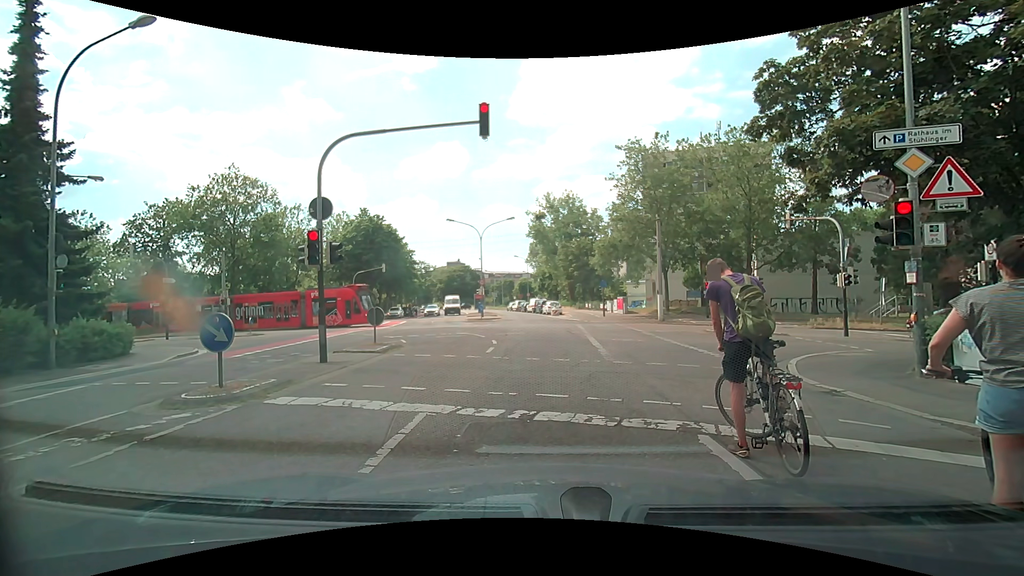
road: residential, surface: asphalt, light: Day
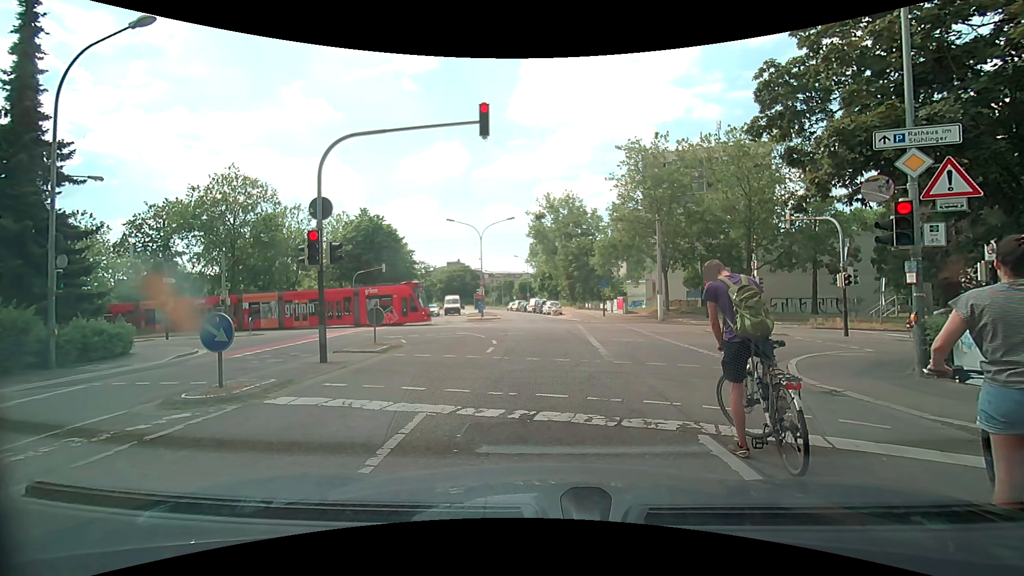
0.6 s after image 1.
(0.0, 0.0) m; 0°
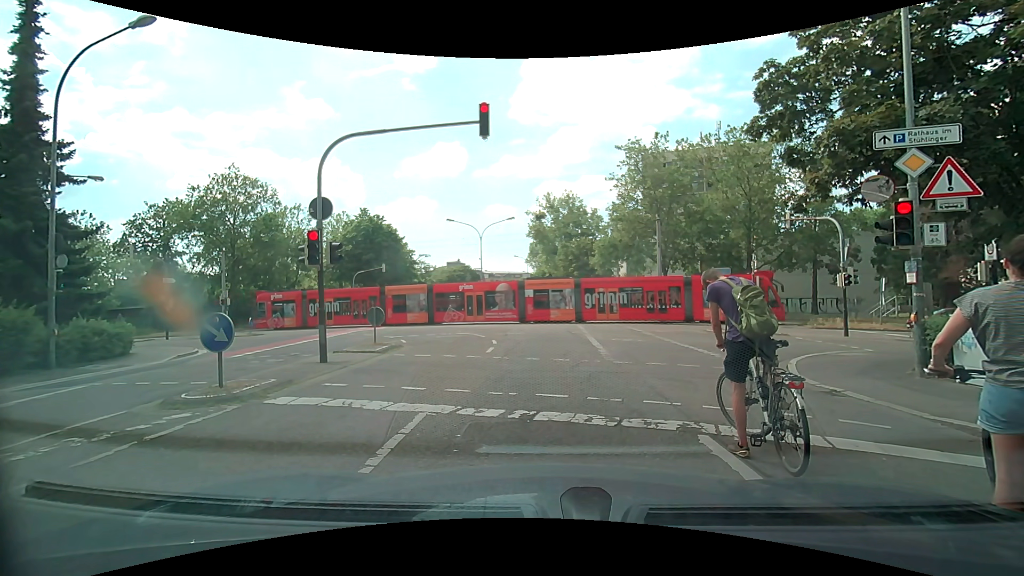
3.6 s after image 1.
(0.0, 0.0) m; 0°
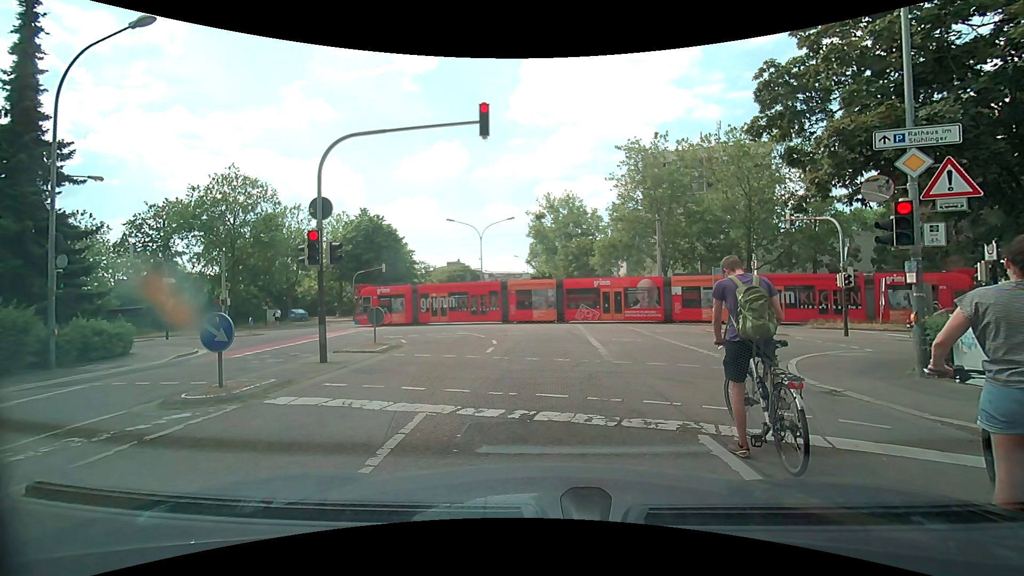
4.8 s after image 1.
(0.0, 0.0) m; 0°
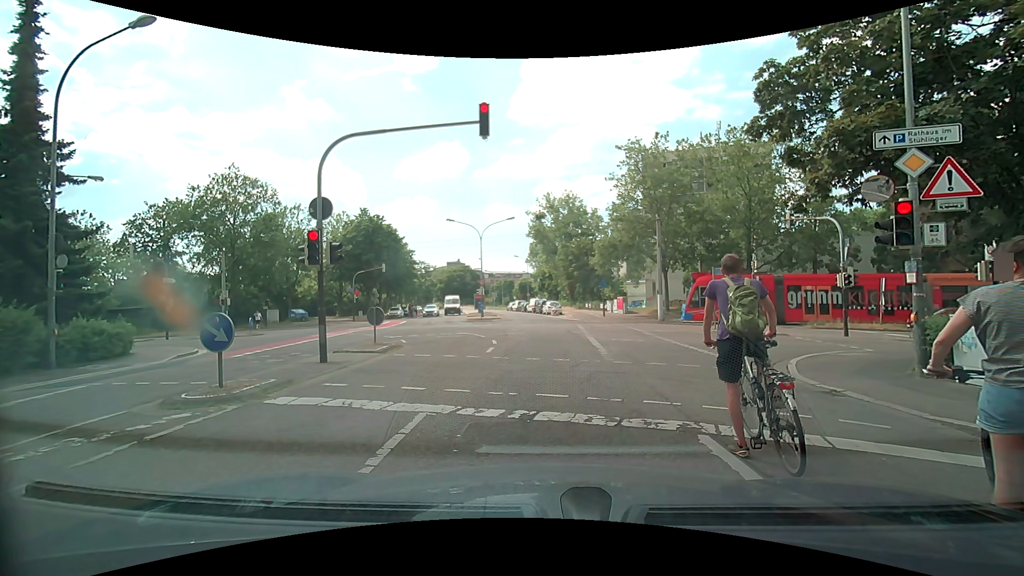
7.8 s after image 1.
(0.0, 0.0) m; 0°
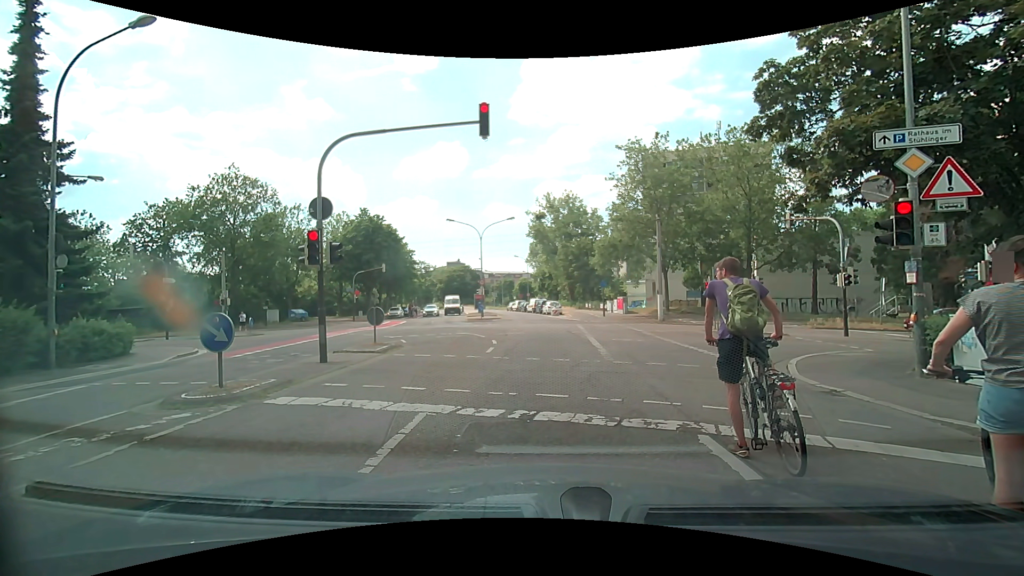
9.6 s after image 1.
(0.0, 0.0) m; 0°
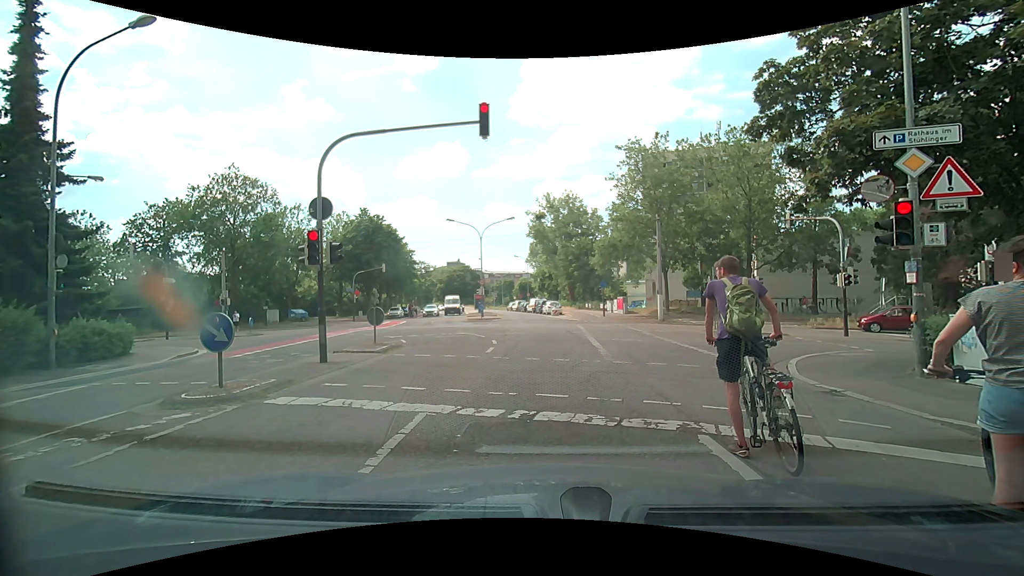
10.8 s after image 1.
(0.0, 0.0) m; 0°
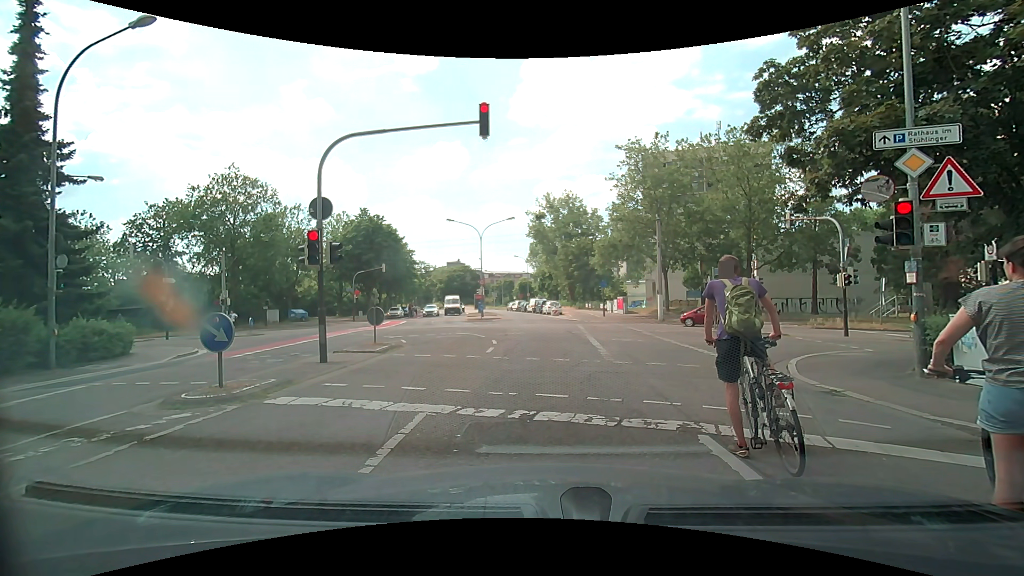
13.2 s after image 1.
(0.0, 0.0) m; 0°
